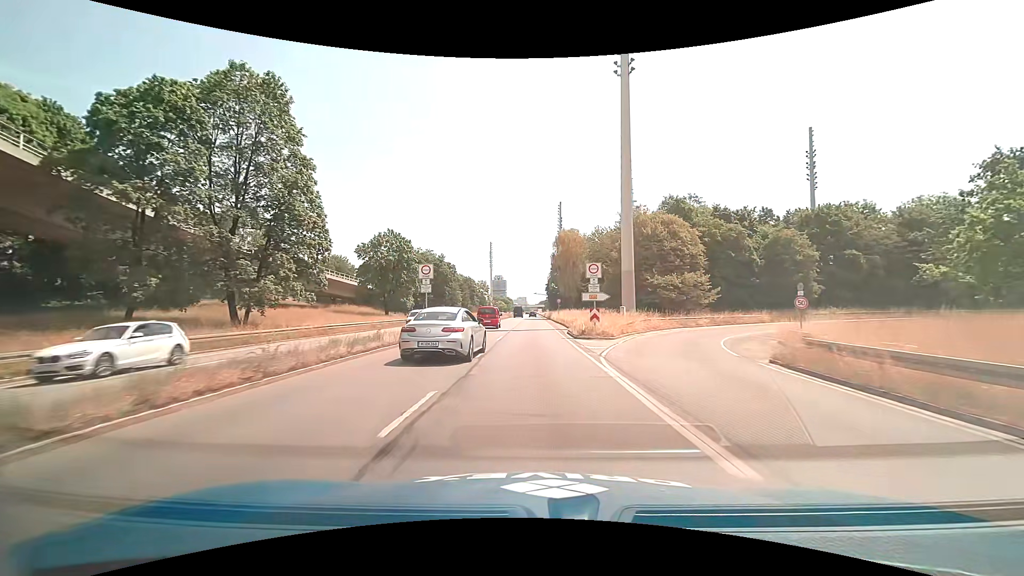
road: trunk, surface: asphalt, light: Day
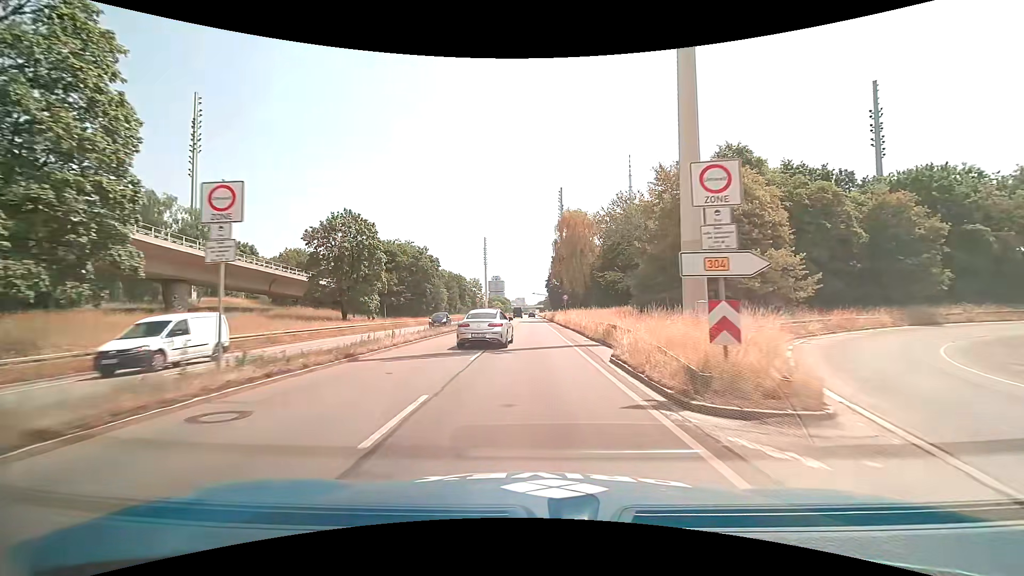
(0.0, +18.4) m; 0°
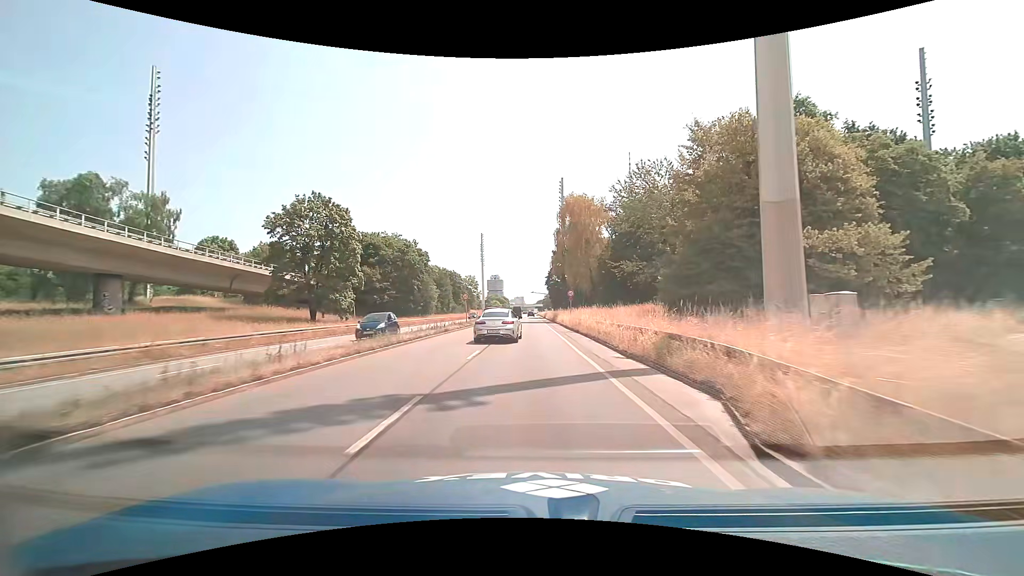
(0.0, +9.2) m; 0°
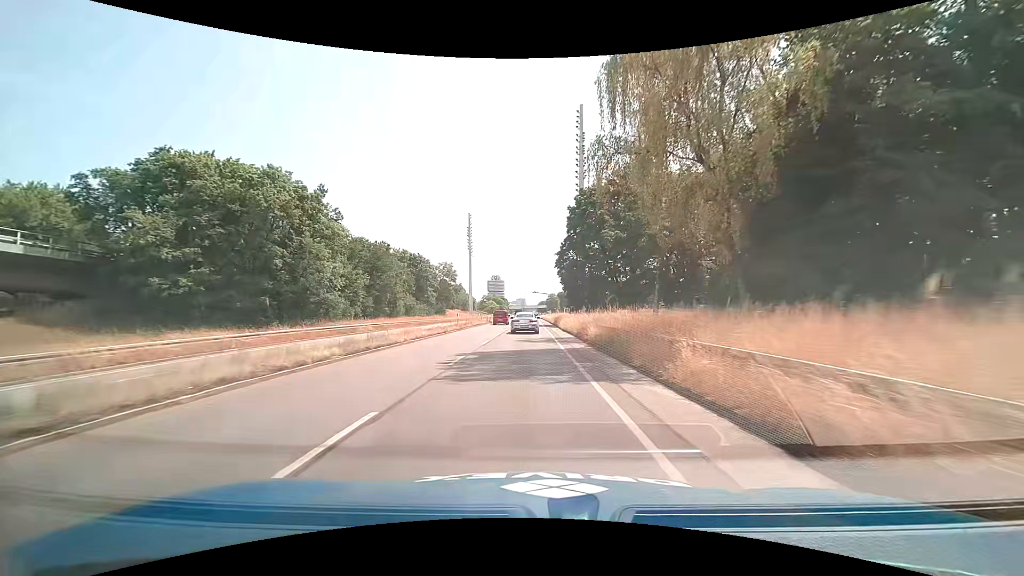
(-0.1, +46.3) m; 0°
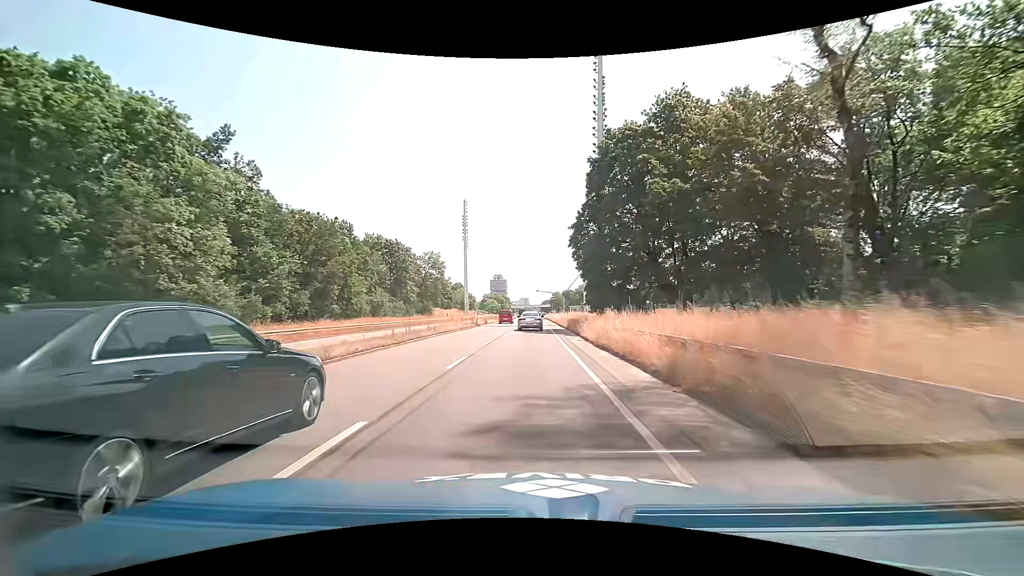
(-0.1, +18.8) m; 0°
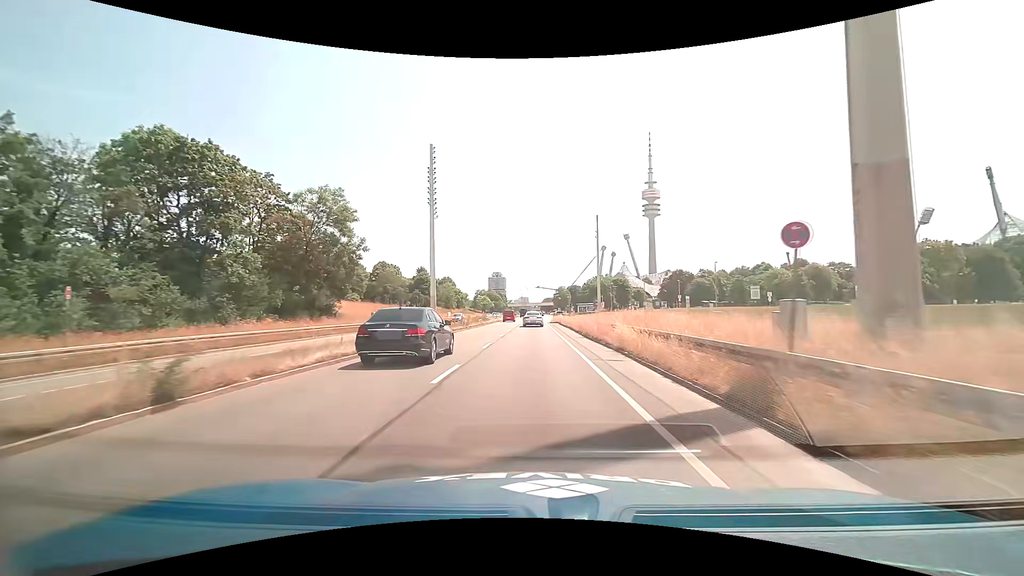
(-0.2, +48.0) m; 0°
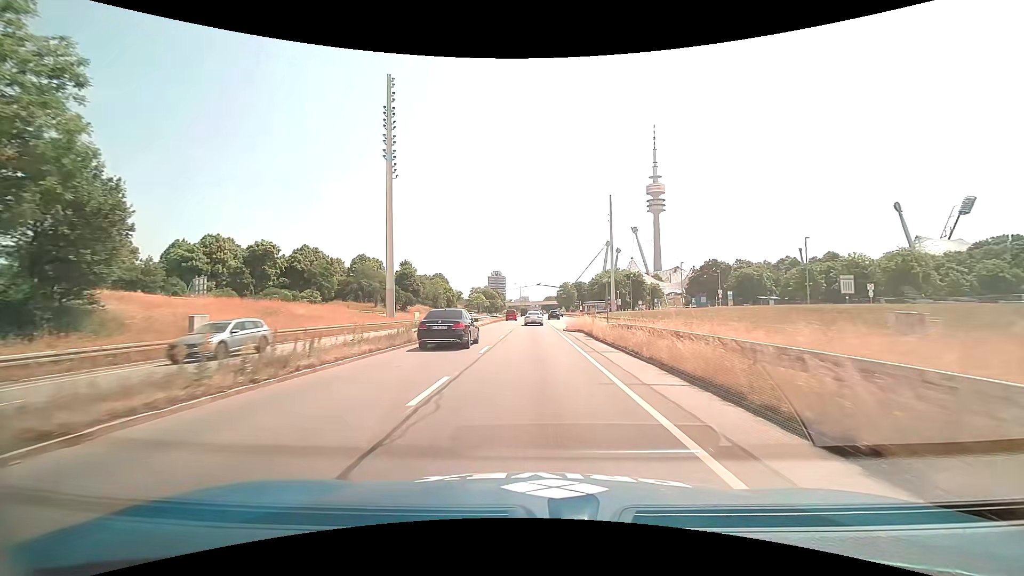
(0.0, +29.3) m; 0°
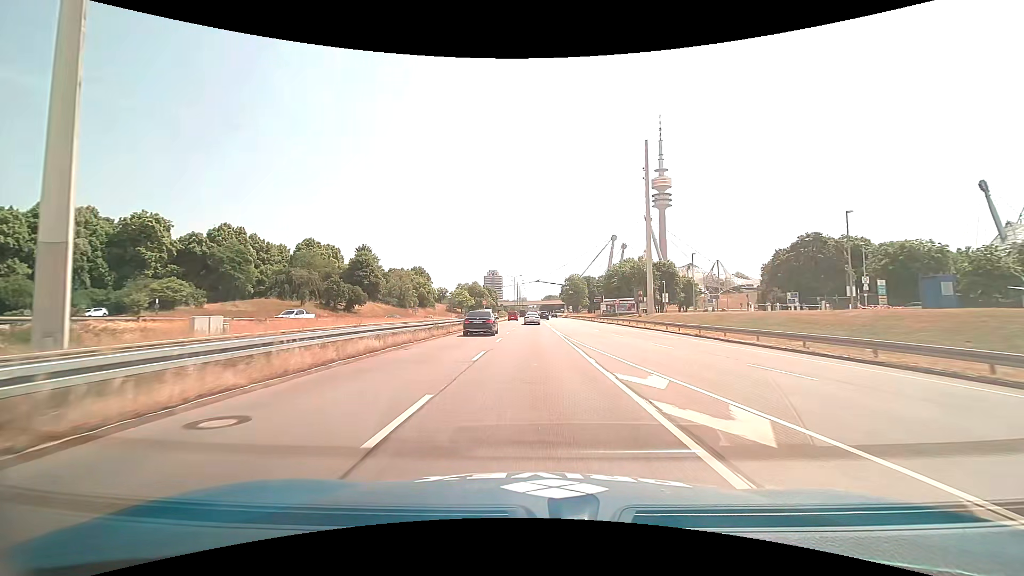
(-0.1, +47.4) m; 0°
(0, +10) (0, +20) (0, +30) (0, +40) (0, +50) (0, +60) (0, +70) (0, +80) (0, +90) (0, +100) m
